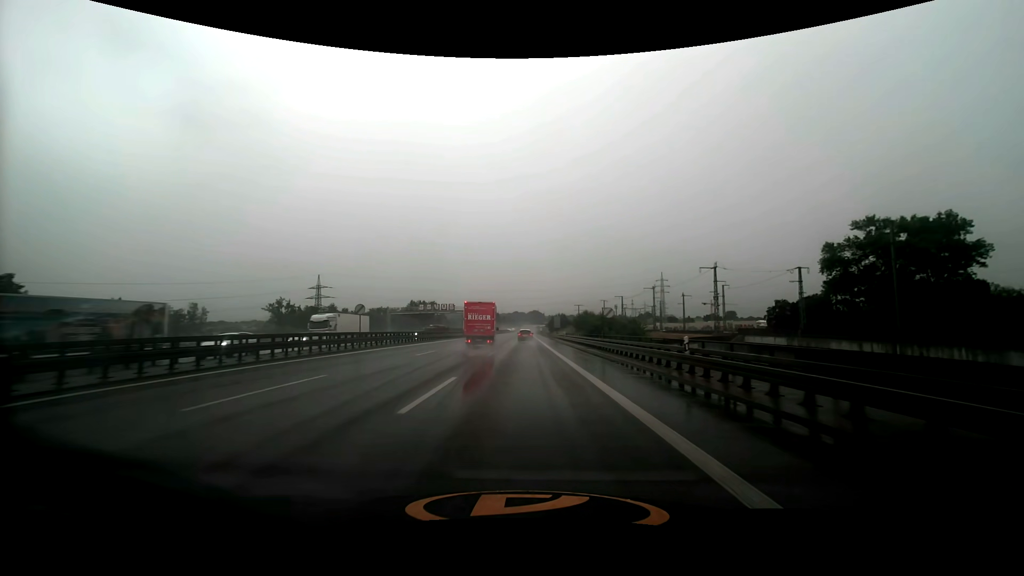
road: motorway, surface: asphalt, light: Day
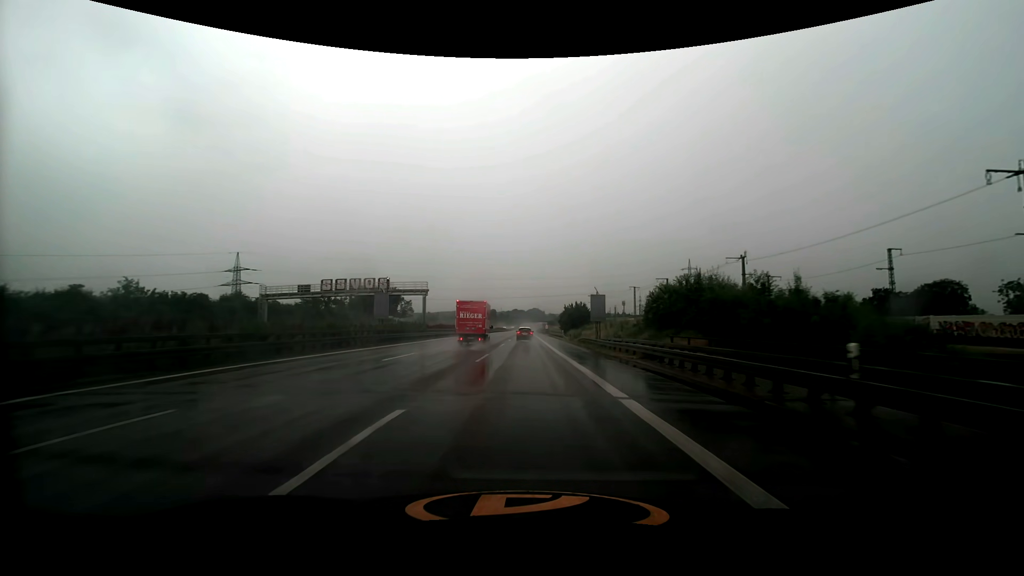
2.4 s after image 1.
(0.0, +60.0) m; 0°
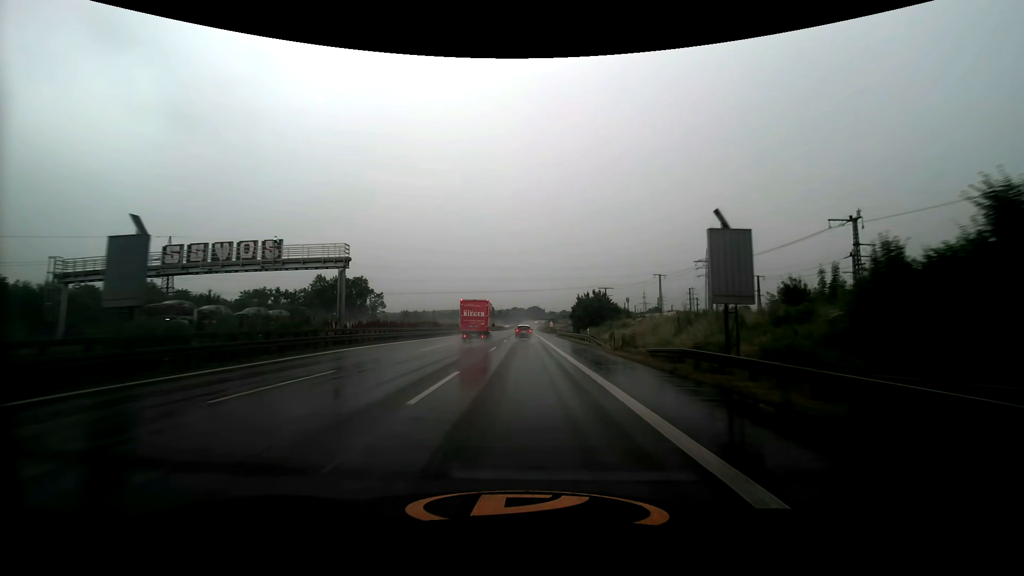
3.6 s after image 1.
(0.0, +29.1) m; 0°
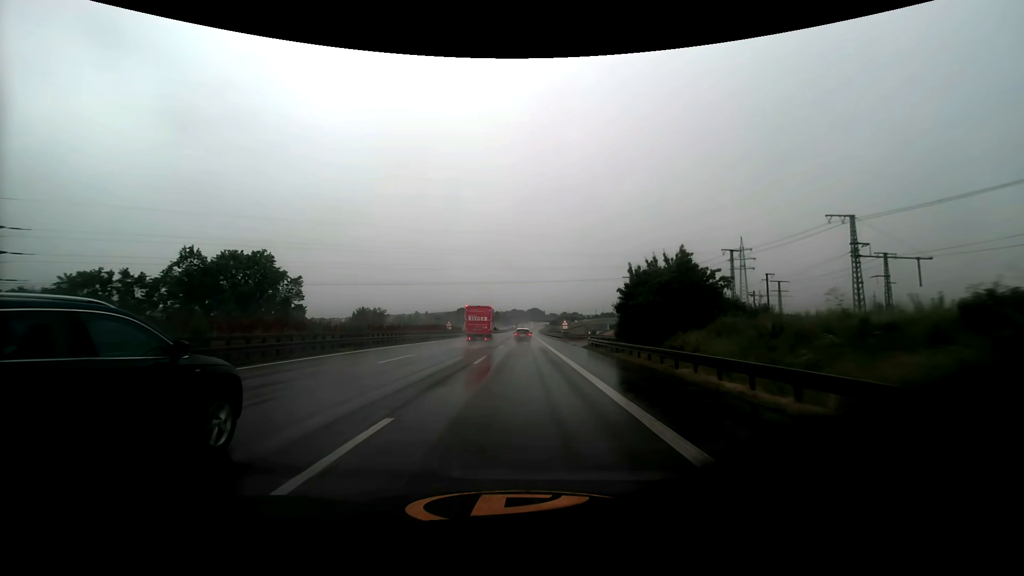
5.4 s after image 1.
(0.0, +43.2) m; 0°
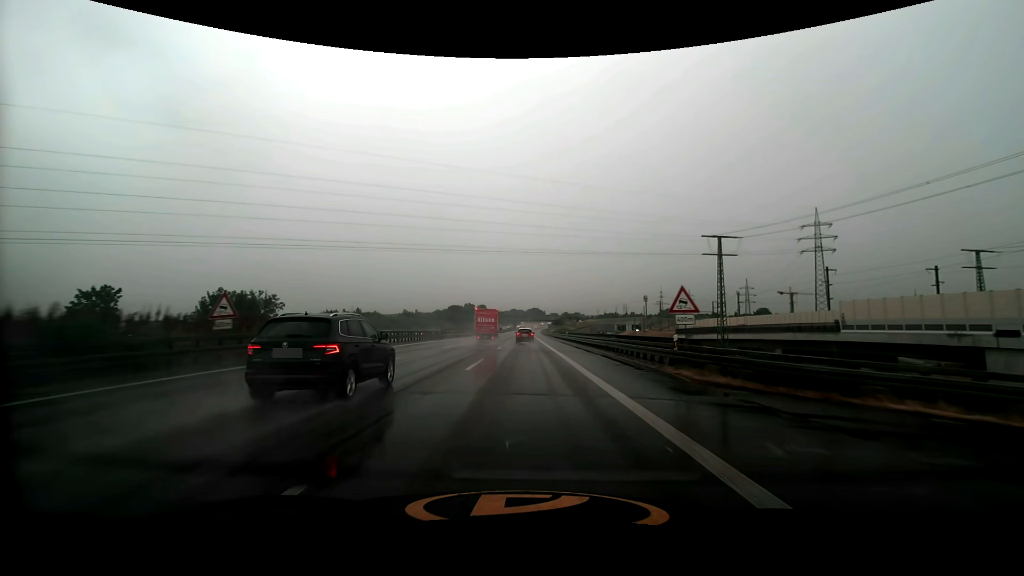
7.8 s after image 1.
(-0.2, +57.0) m; 0°
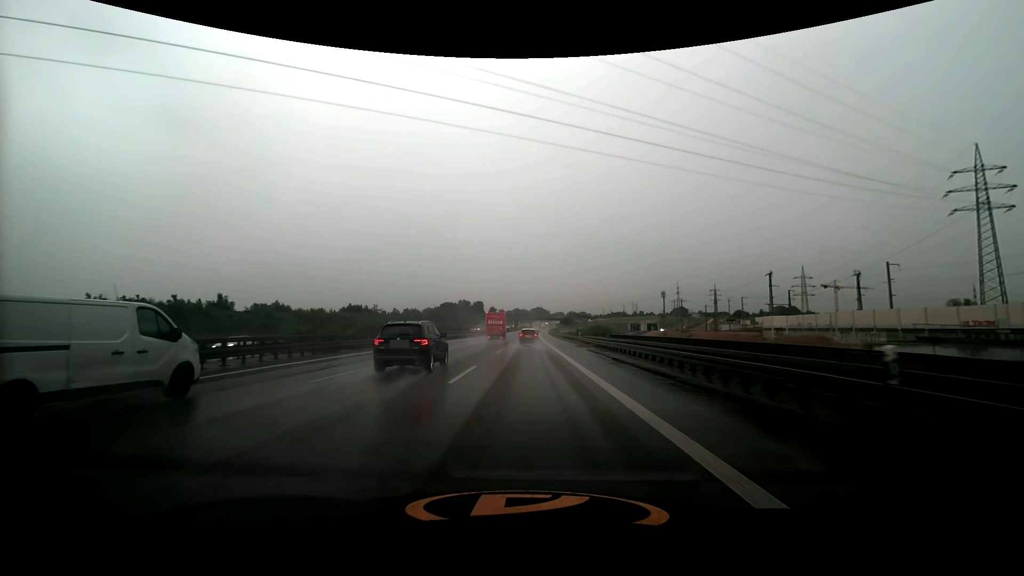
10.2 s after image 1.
(+0.1, +57.6) m; 0°
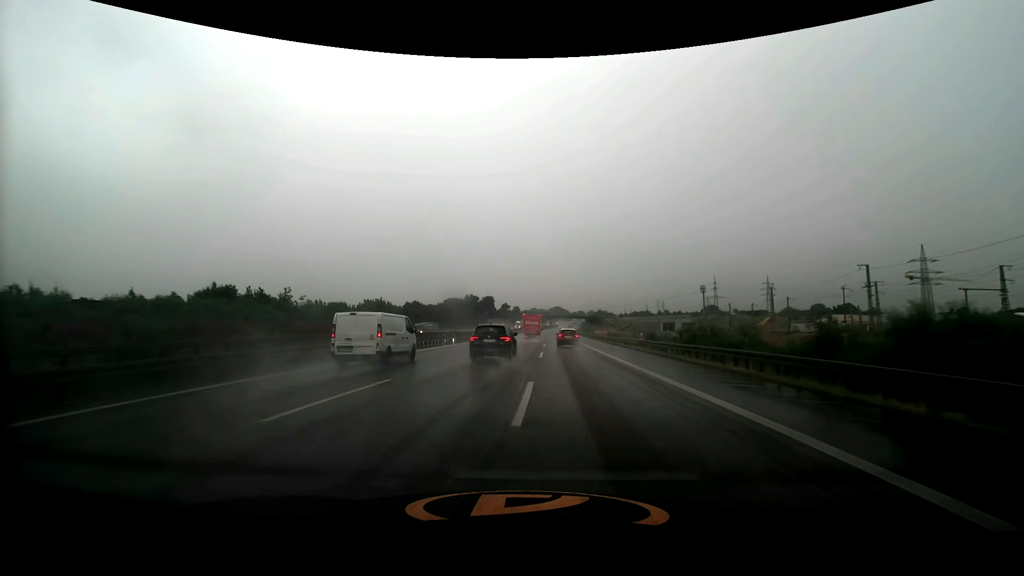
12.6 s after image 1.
(-1.0, +59.7) m; -2°
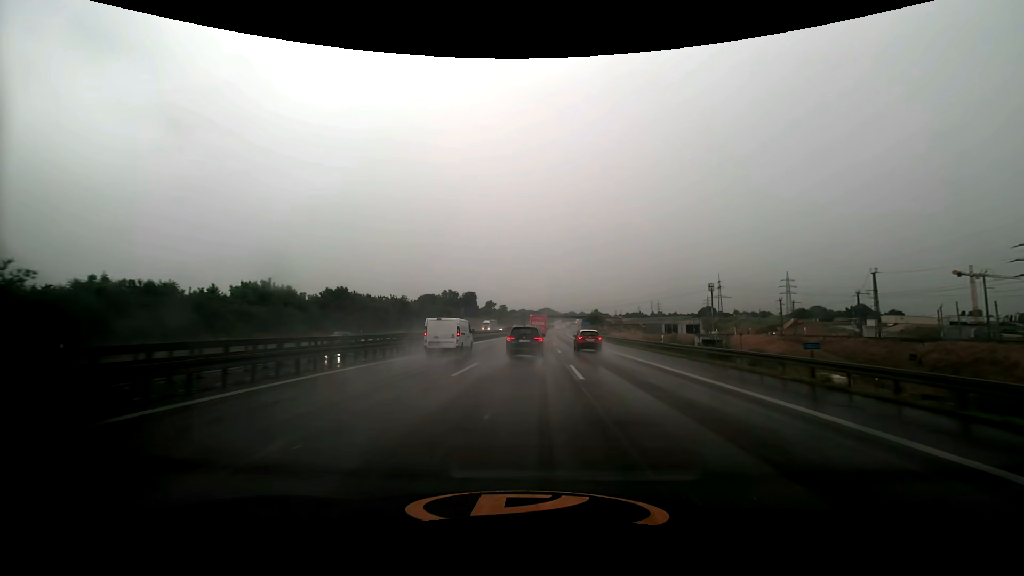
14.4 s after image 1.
(+0.4, +46.6) m; +1°
(0, +10) (0, +20) (0, +30) (+1, +40) (+1, +50) (+1, +60) (+2, +70) (+2, +80) (+3, +90) (+3, +100) m
